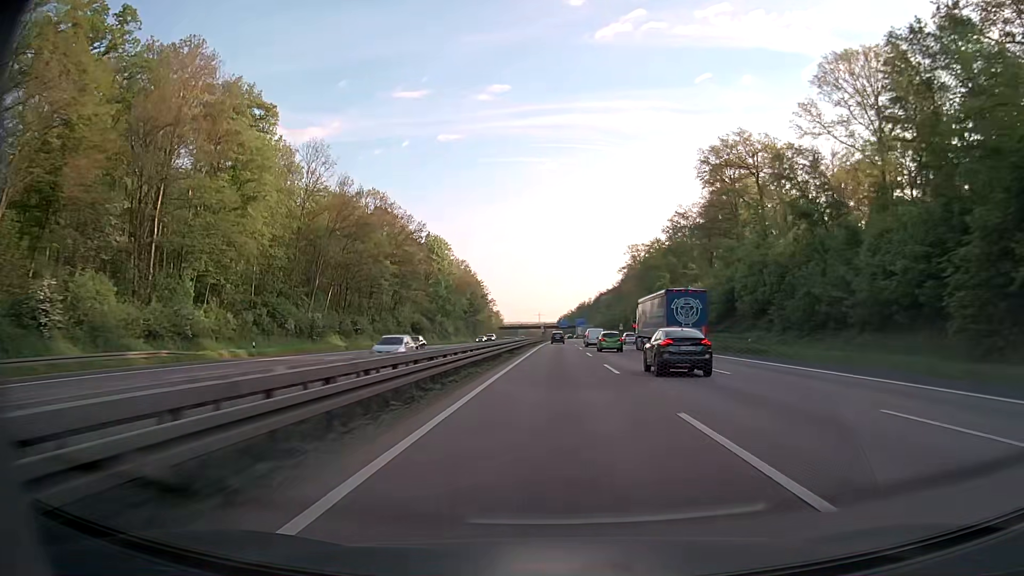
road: motorway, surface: asphalt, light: Day
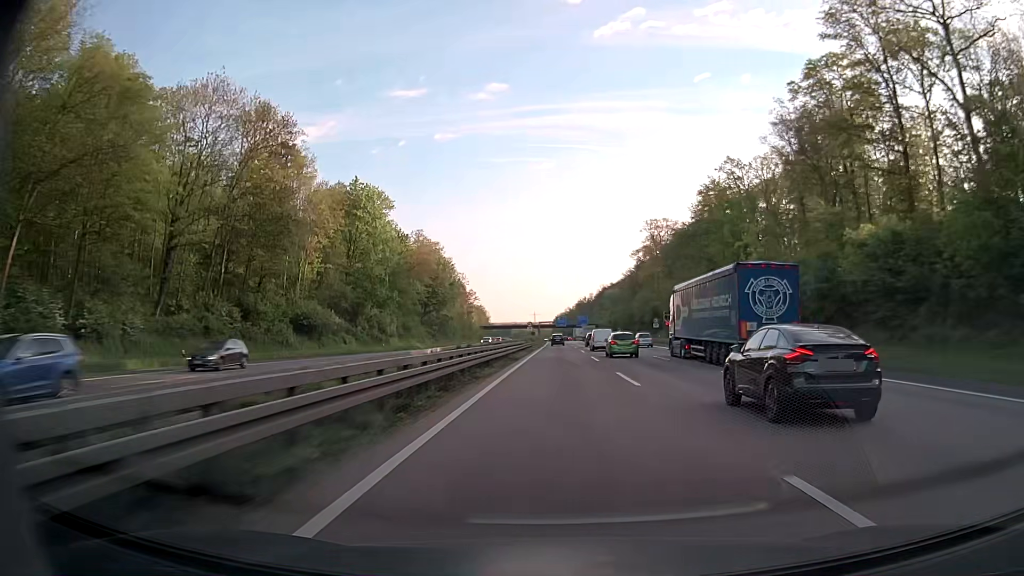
(+0.3, +57.7) m; 0°
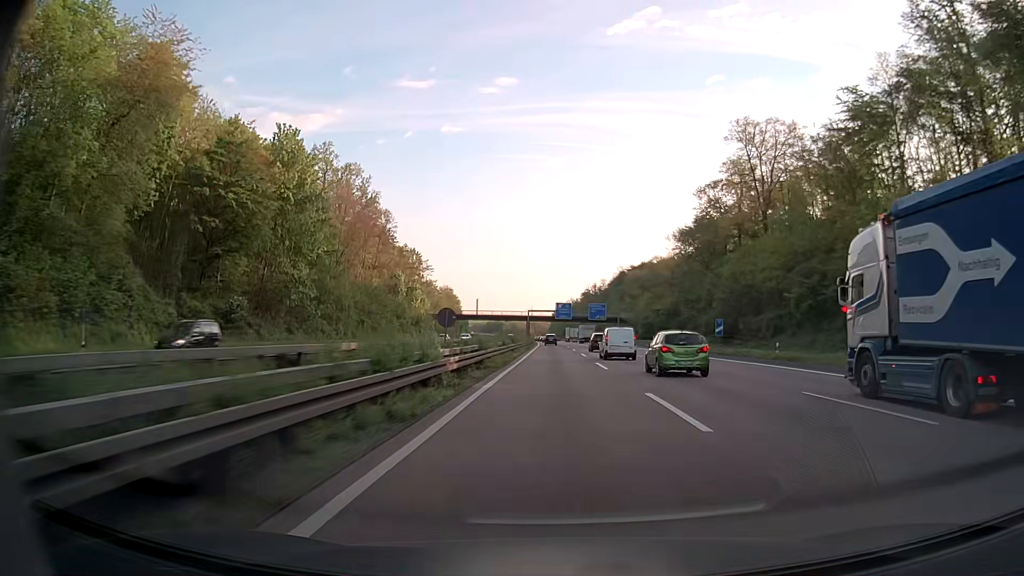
(+0.3, +96.6) m; 0°
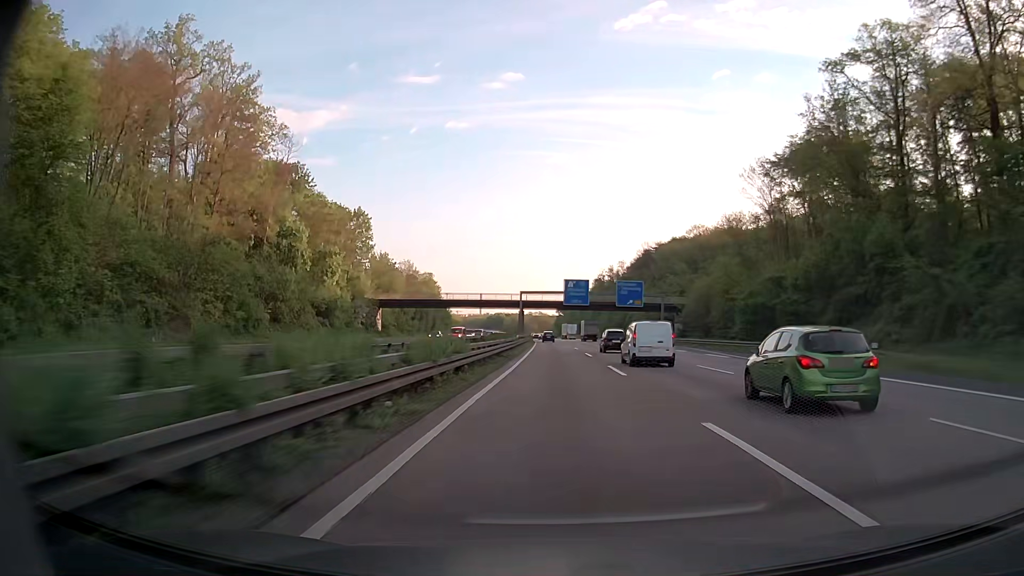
(-0.5, +58.3) m; -1°
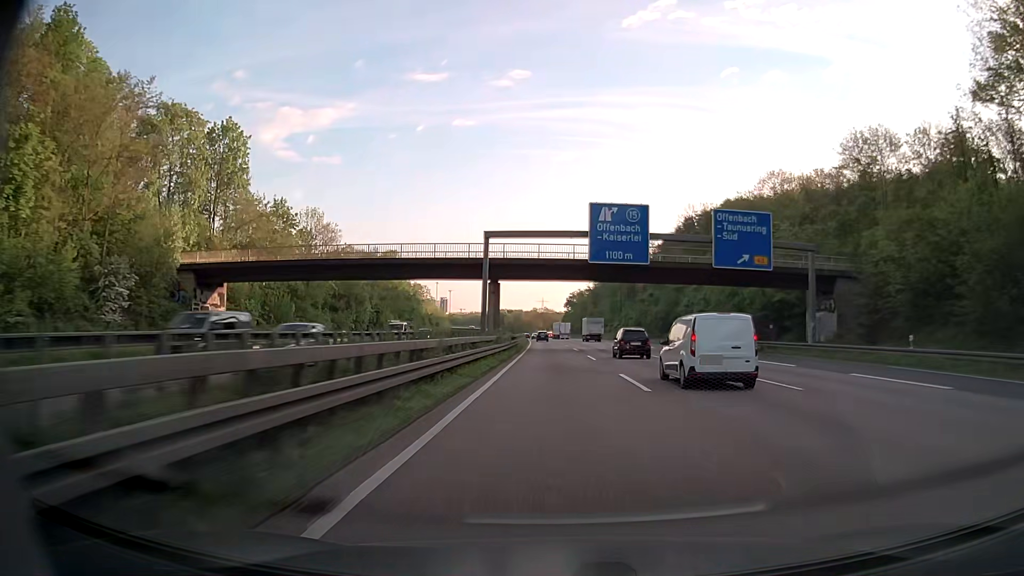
(-0.2, +58.6) m; -1°
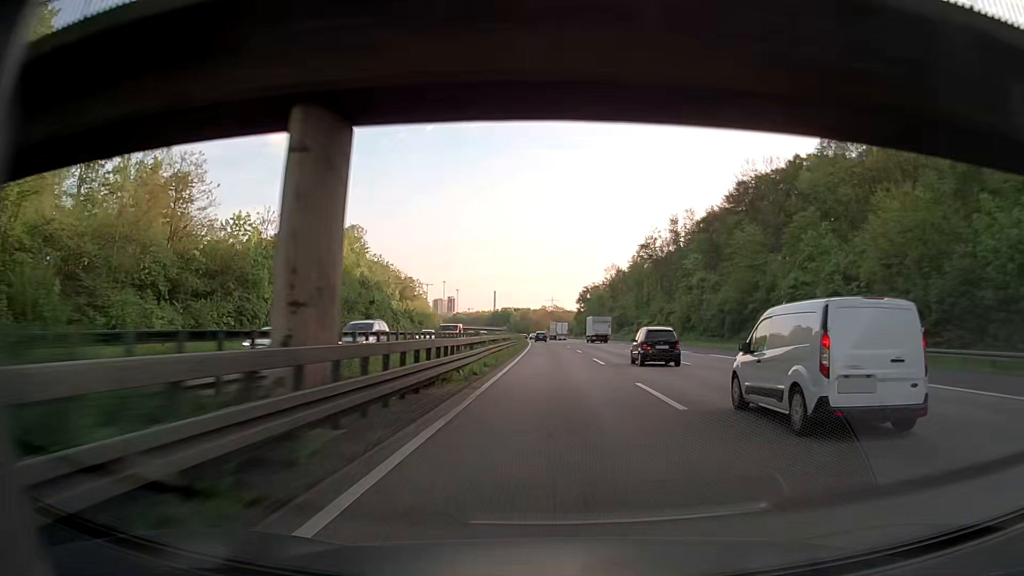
(-0.2, +39.3) m; -1°
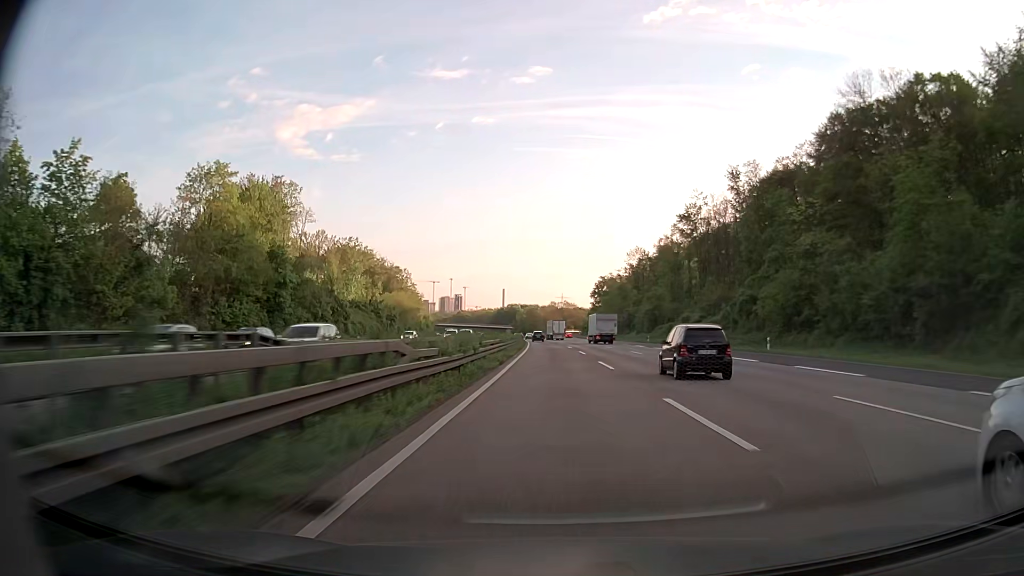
(-0.4, +39.4) m; -1°
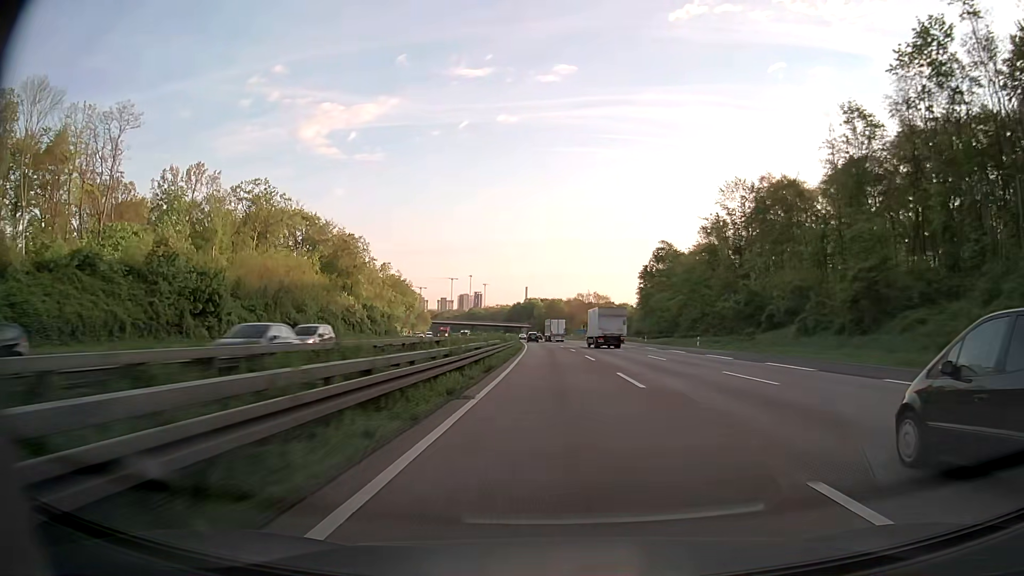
(-1.4, +78.4) m; -2°
(0, +10) (0, +20) (0, +30) (0, +40) (-1, +50) (-1, +60) (-1, +70) (-2, +80) (-2, +90) (-3, +100) m
